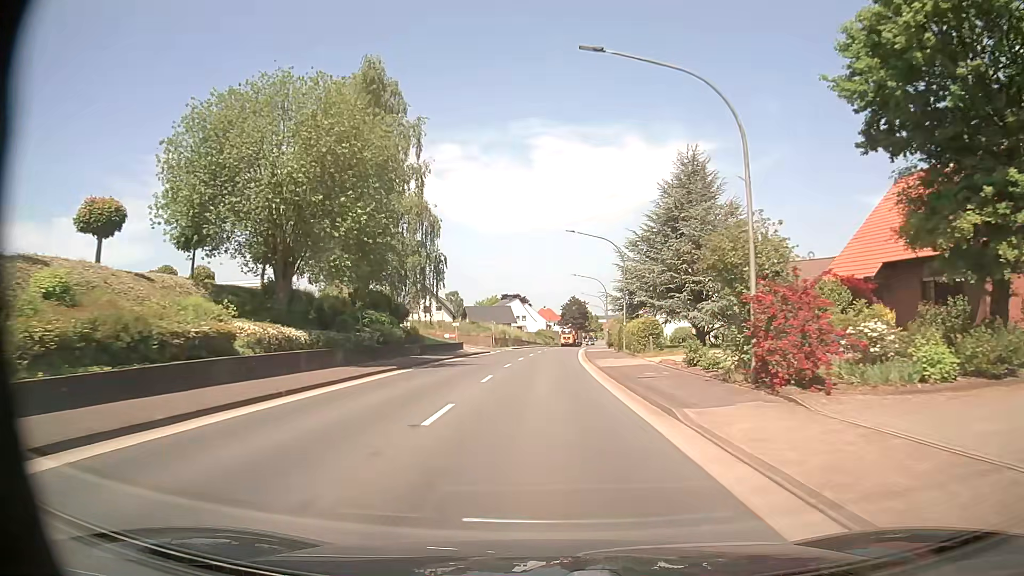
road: primary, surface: asphalt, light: Day
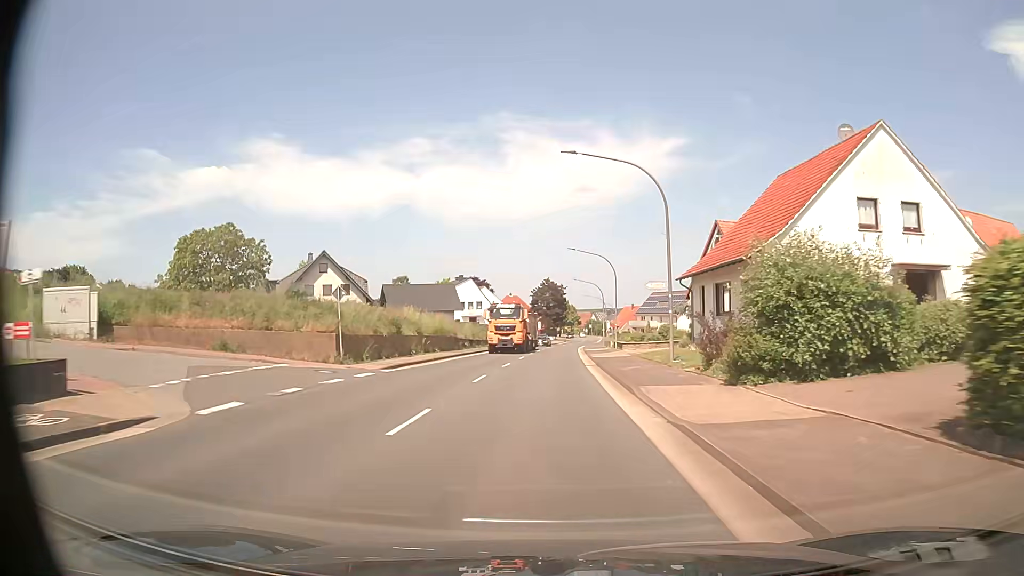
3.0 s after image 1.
(+0.9, +46.8) m; +2°
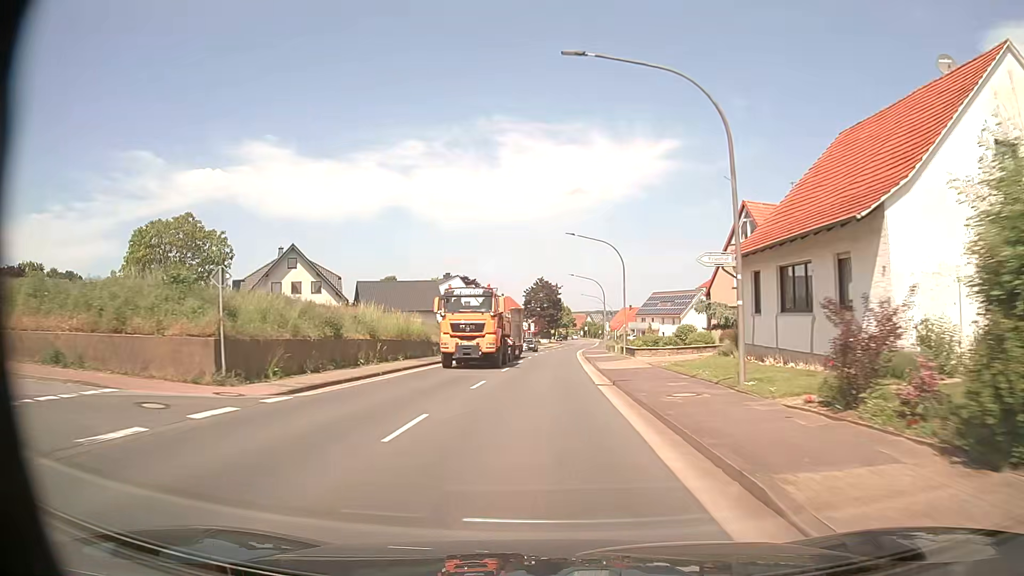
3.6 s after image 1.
(+0.1, +9.3) m; +1°
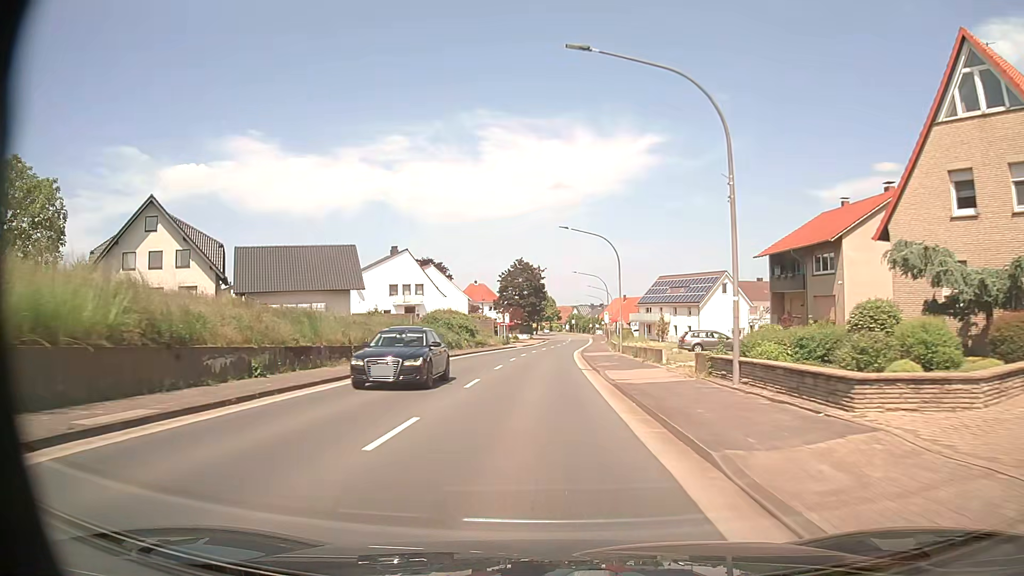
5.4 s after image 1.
(+0.2, +28.0) m; +1°
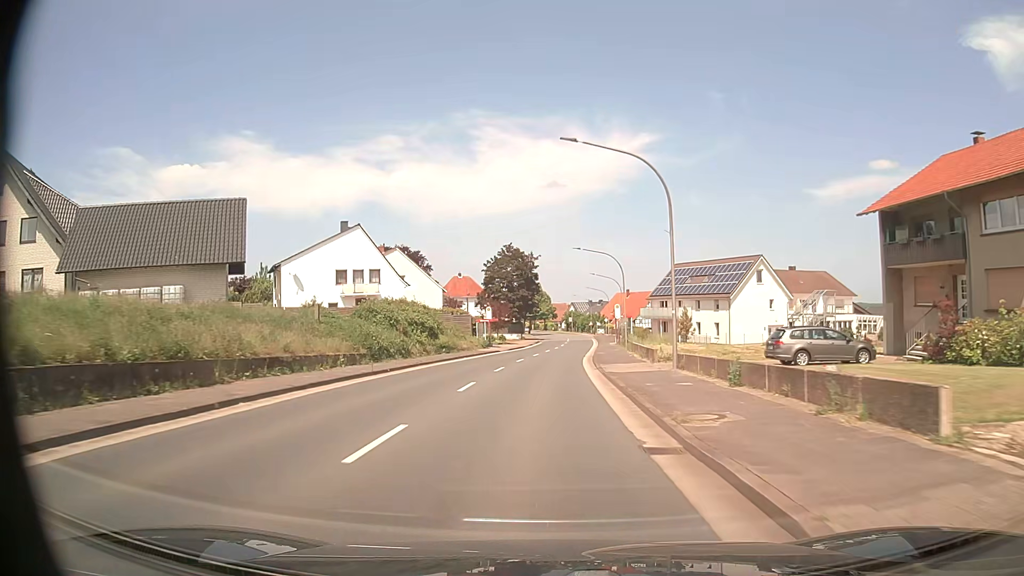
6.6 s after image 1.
(0.0, +18.9) m; 0°
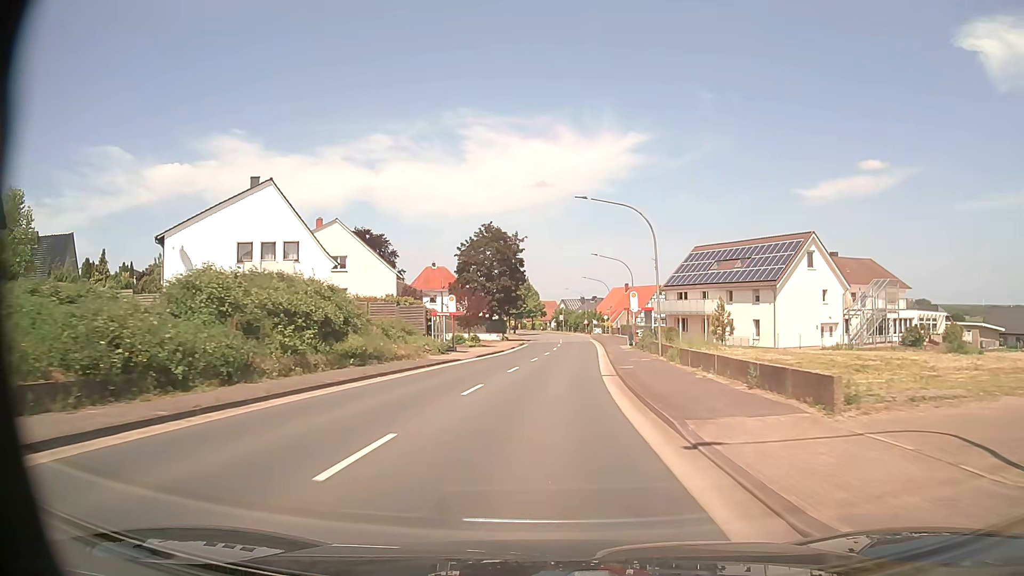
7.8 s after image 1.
(+0.1, +19.0) m; +1°
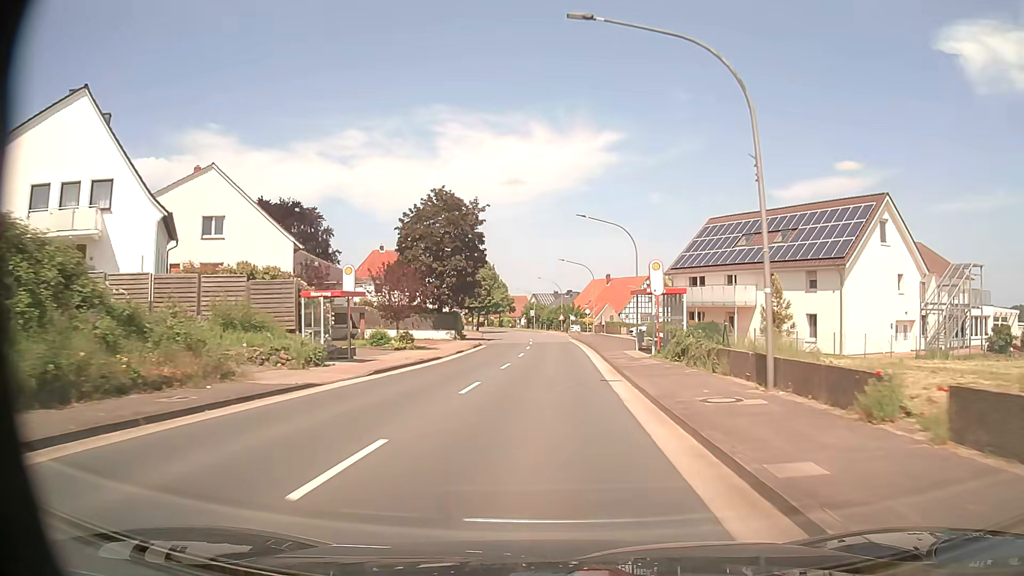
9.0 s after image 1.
(+0.5, +18.9) m; +3°
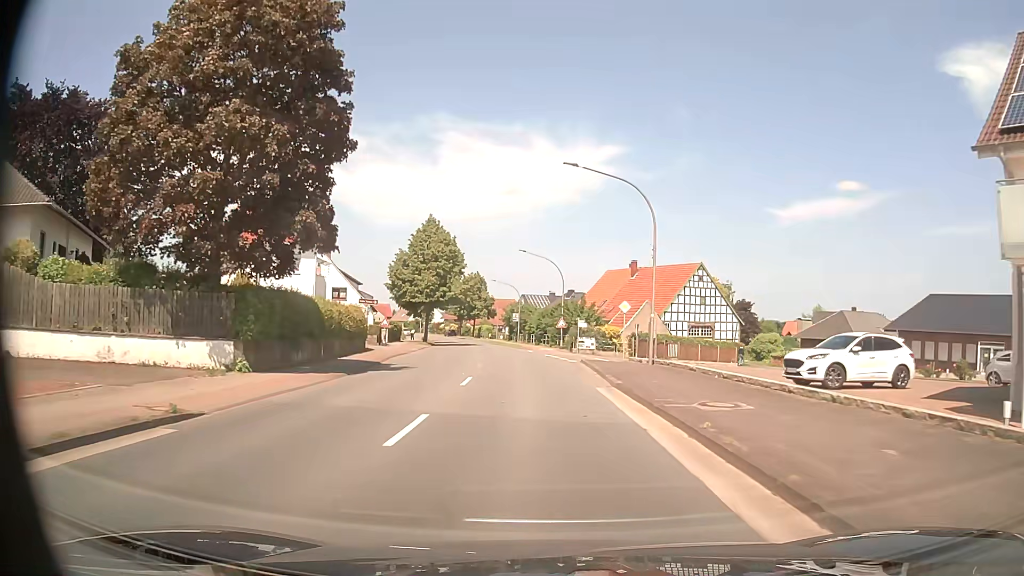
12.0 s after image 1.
(+0.7, +42.5) m; 0°
